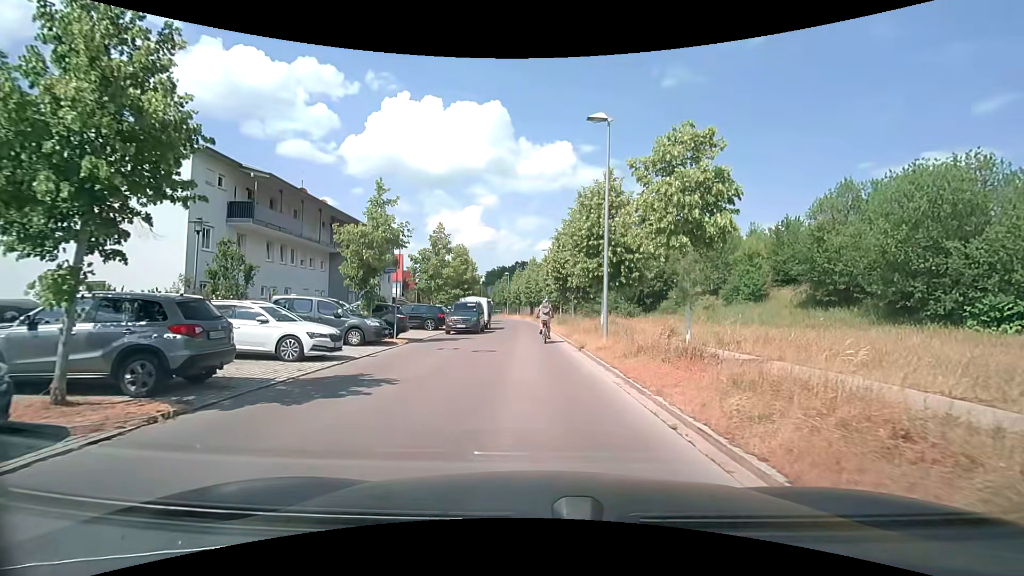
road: residential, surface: asphalt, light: Day
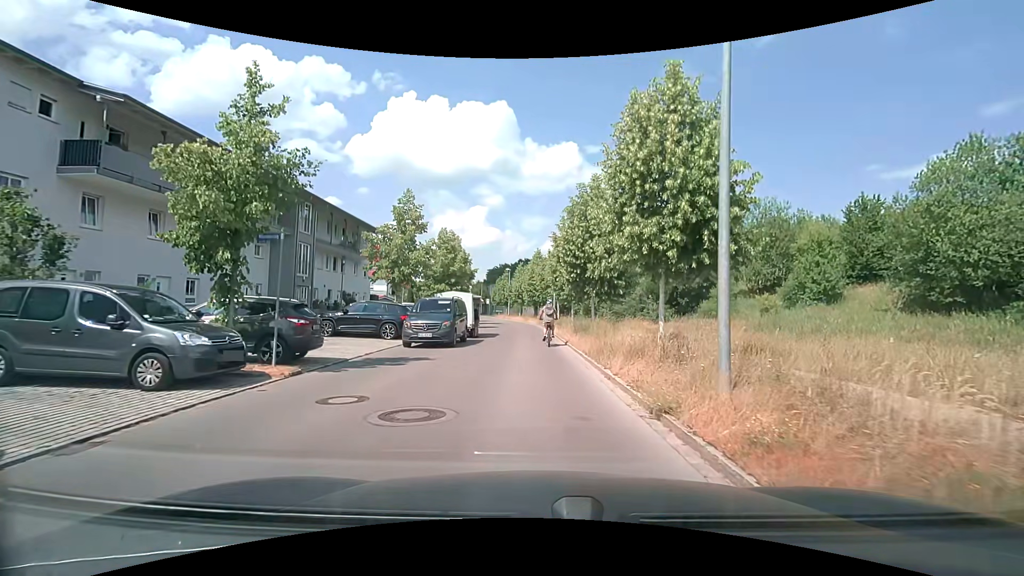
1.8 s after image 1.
(0.0, +9.9) m; 0°
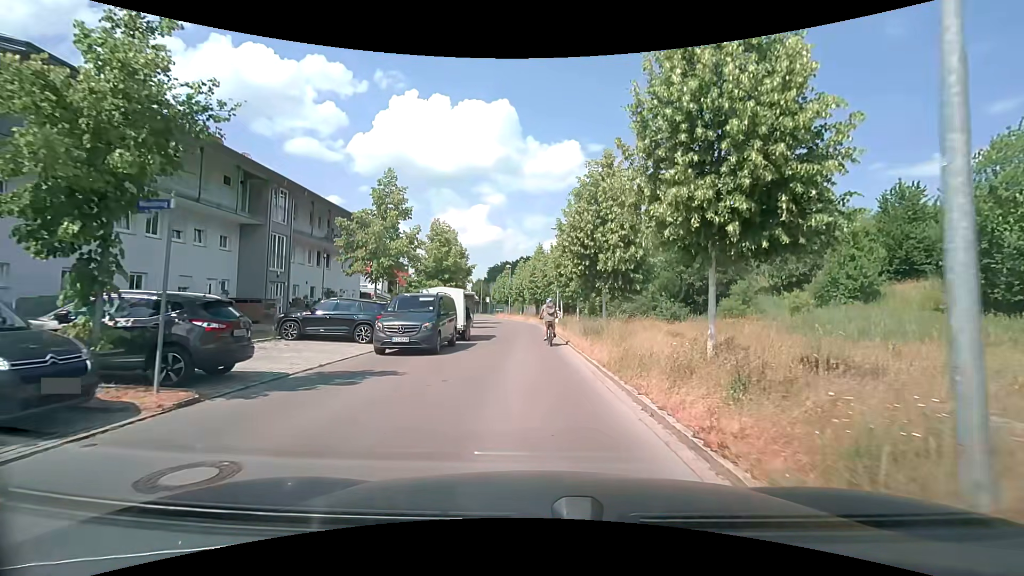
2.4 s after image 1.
(0.0, +3.4) m; 0°
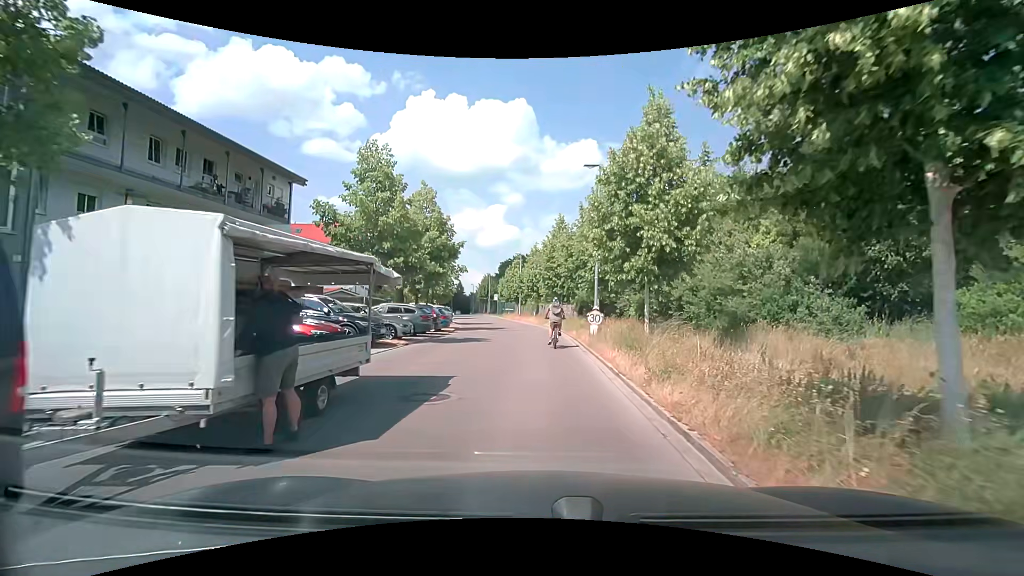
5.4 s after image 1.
(-0.3, +16.7) m; -2°
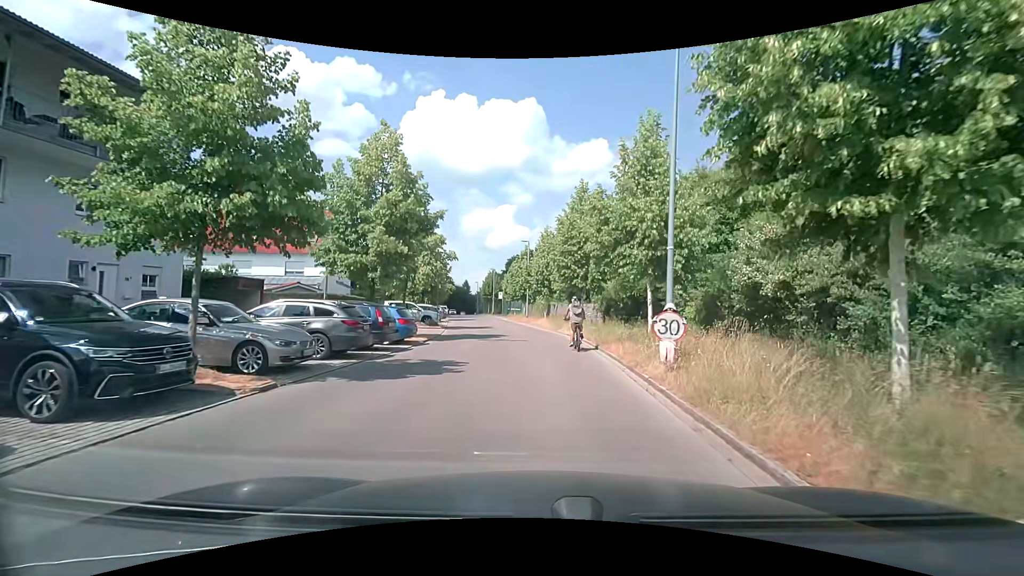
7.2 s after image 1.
(-0.2, +10.4) m; -1°
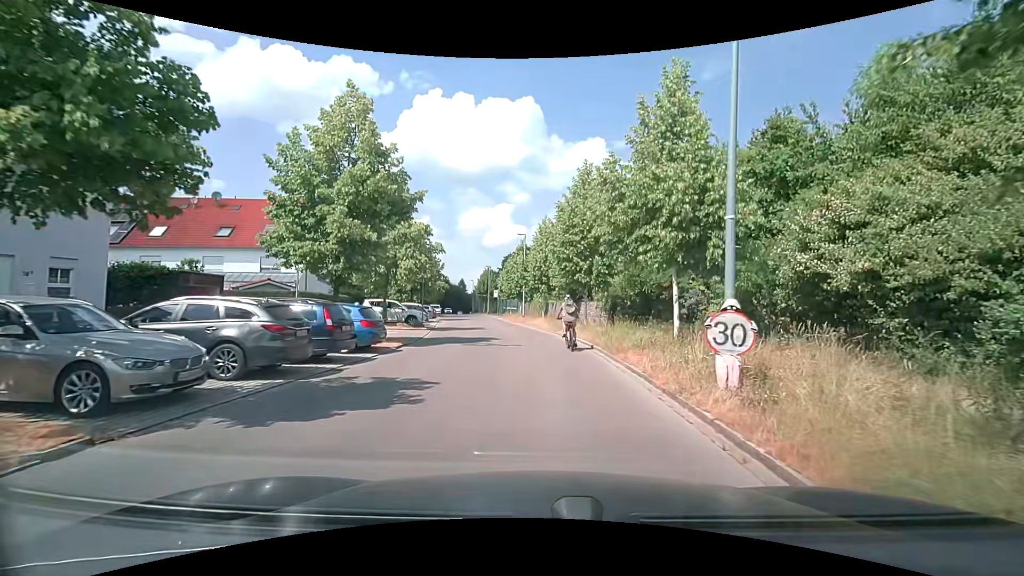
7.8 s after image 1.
(0.0, +3.6) m; 0°
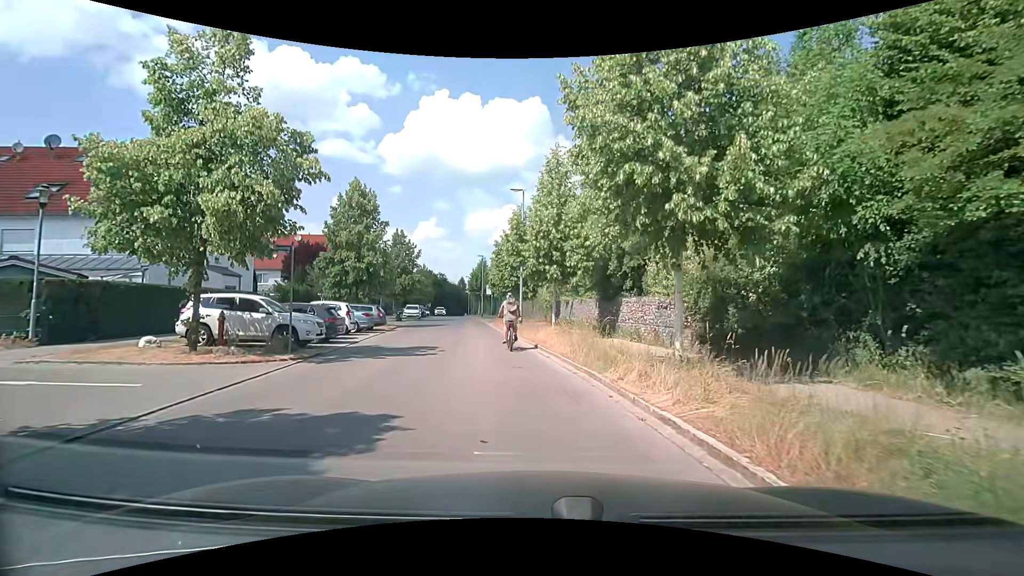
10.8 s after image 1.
(+0.1, +16.4) m; 0°
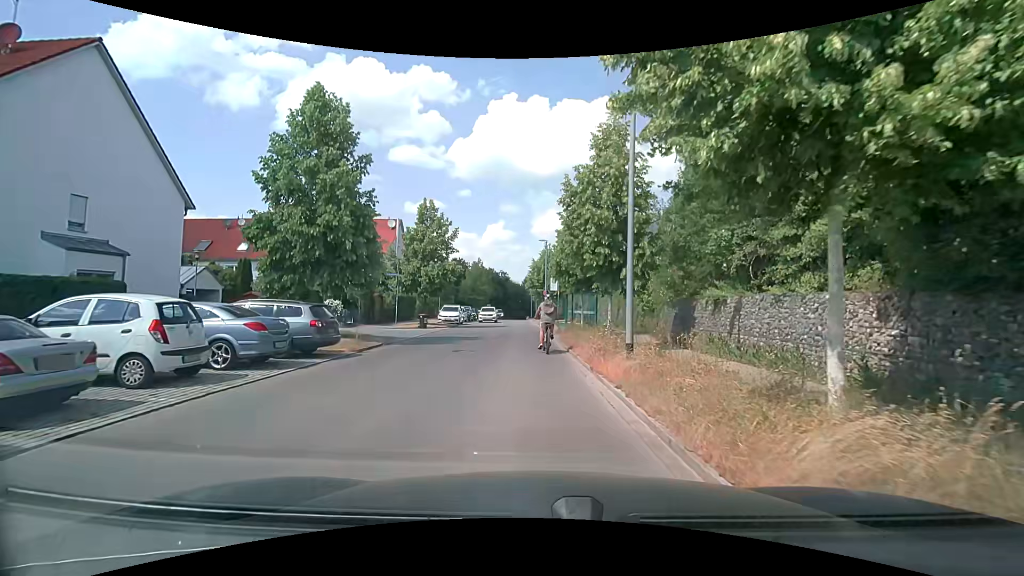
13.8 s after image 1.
(-1.4, +15.7) m; -9°
(0, +10) (0, +20) (-1, +30) (-1, +40) (-2, +50) (-2, +60) (-3, +70) (-3, +80) (-3, +90) (-4, +100) m
